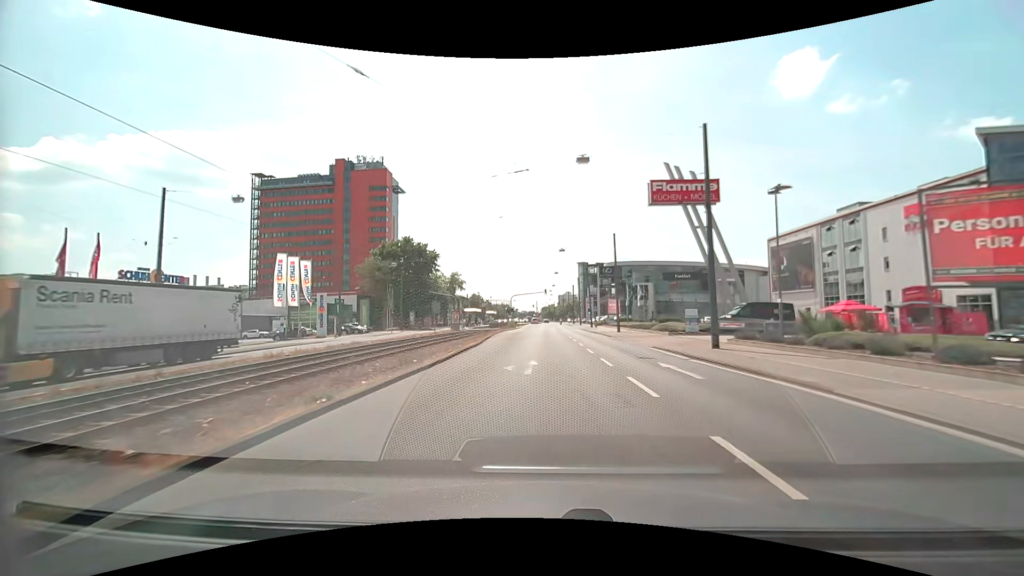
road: primary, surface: asphalt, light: Day
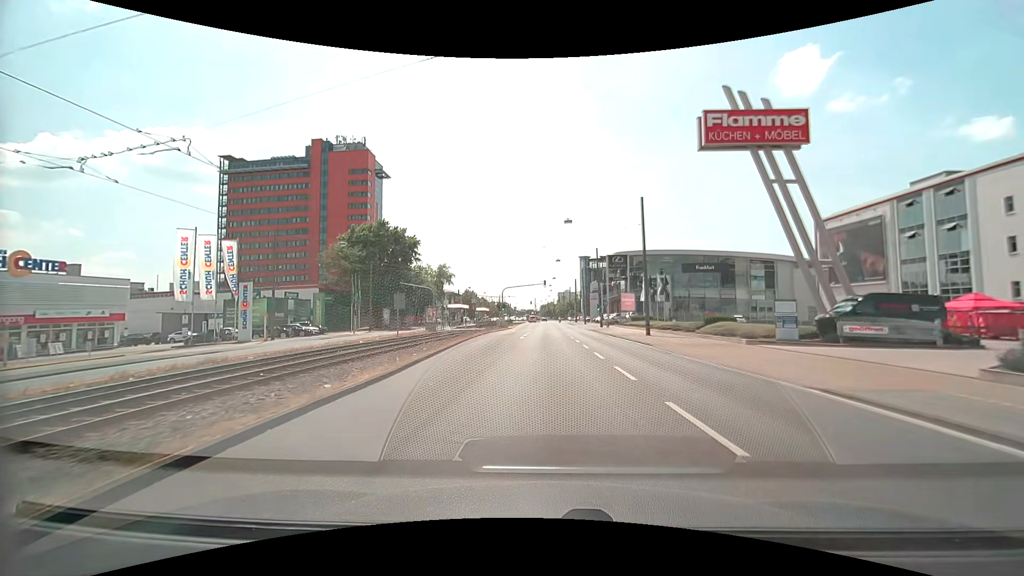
(0.0, +15.6) m; 0°
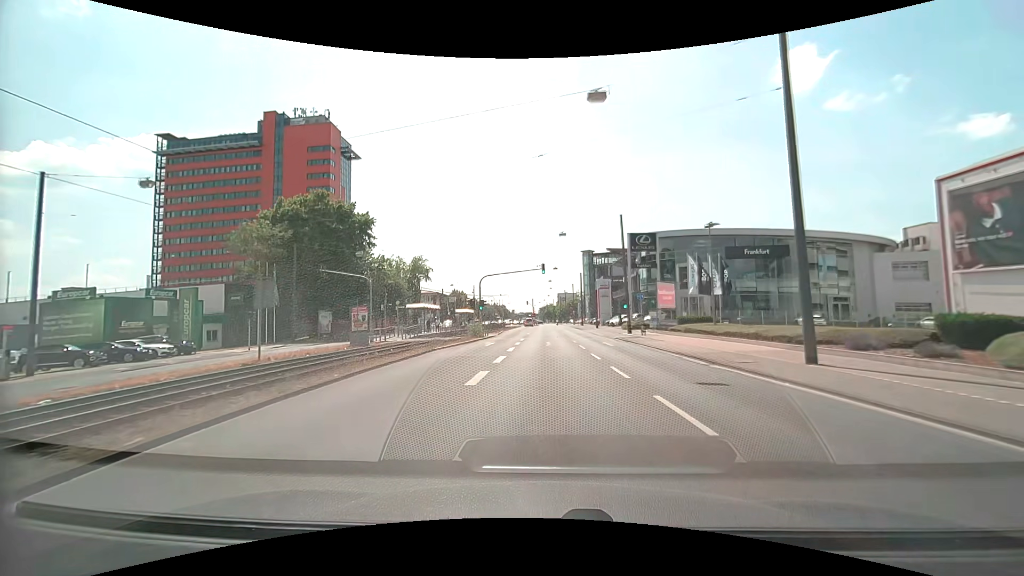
(0.0, +23.1) m; 0°
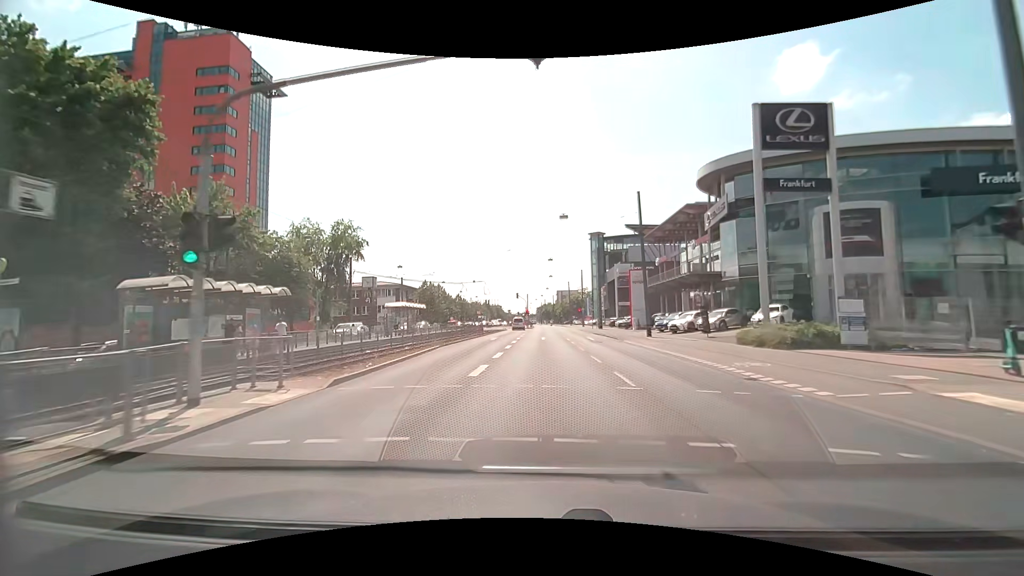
(0.0, +37.6) m; 0°
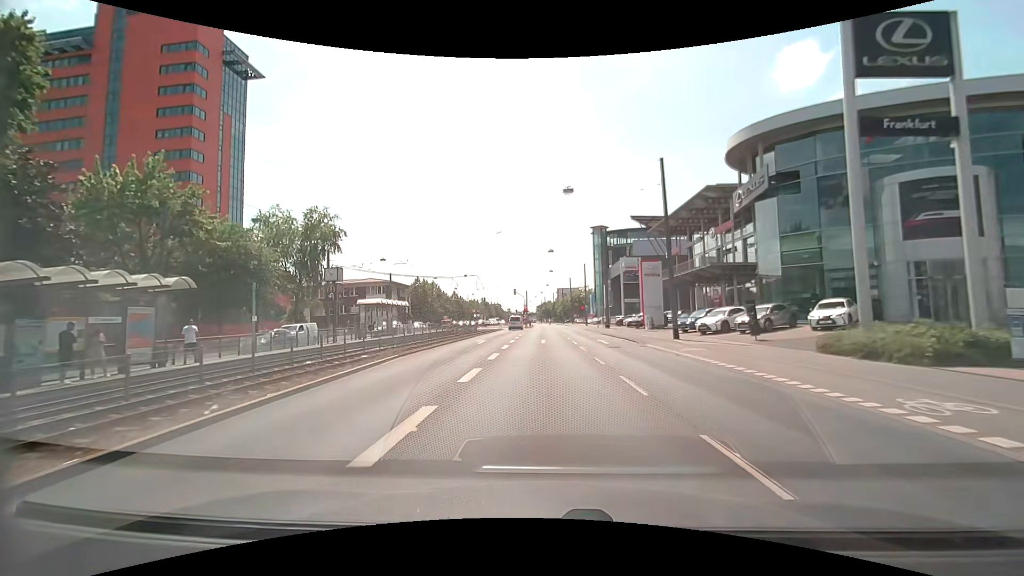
(0.0, +7.3) m; 0°
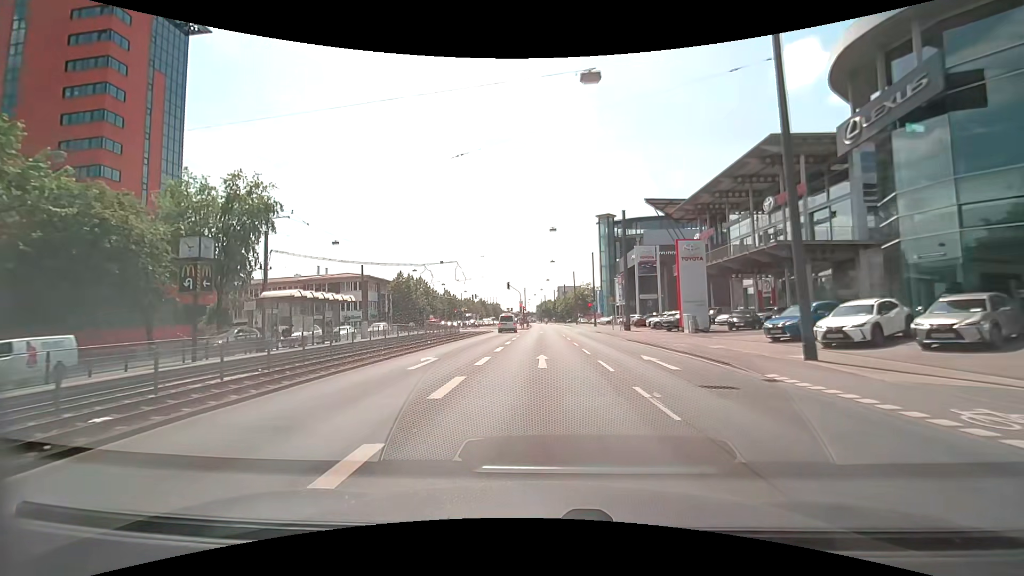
(+0.1, +14.3) m; 0°
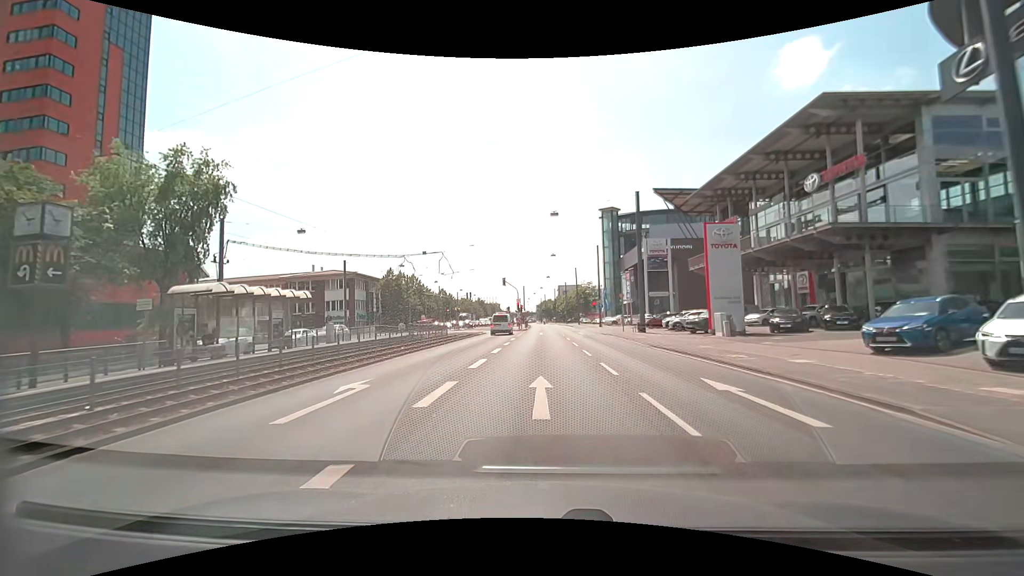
(0.0, +6.8) m; 0°
